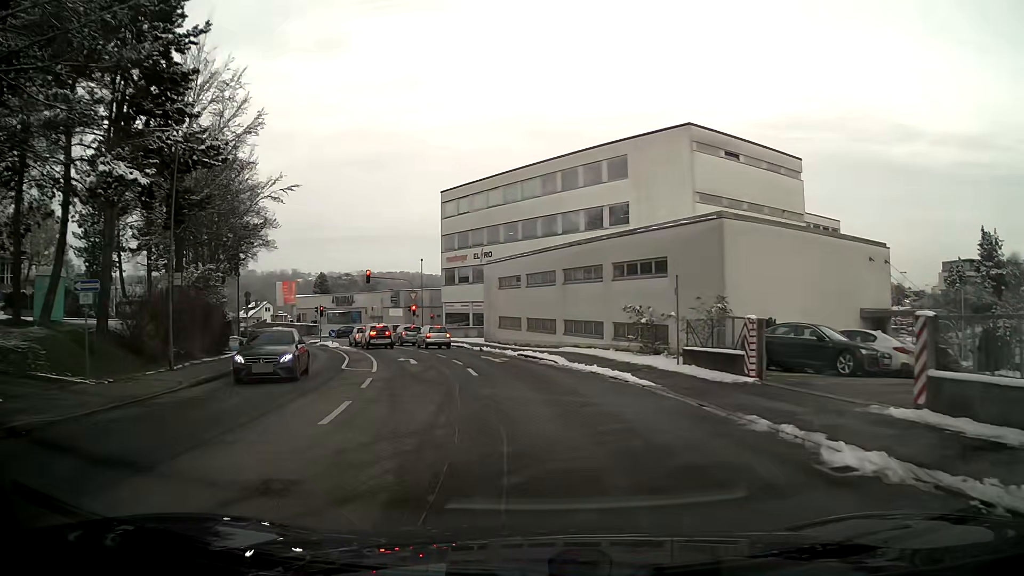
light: Day
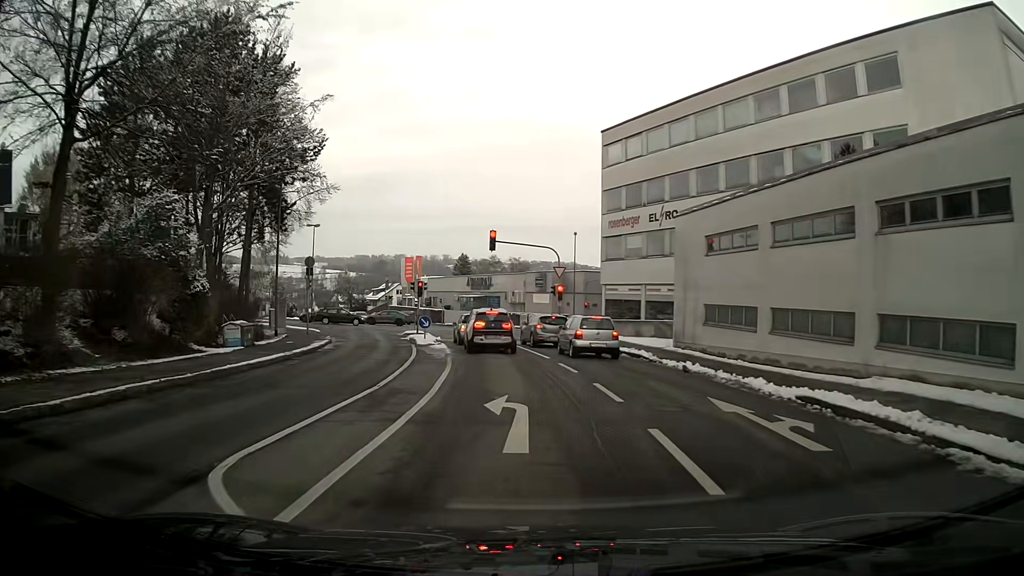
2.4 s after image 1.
(-2.1, +18.3) m; -12°
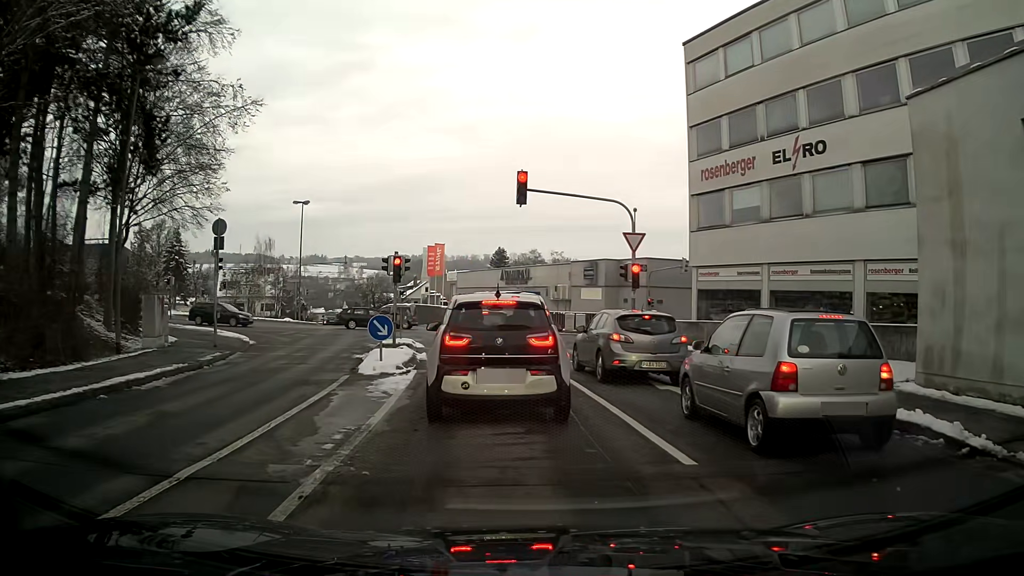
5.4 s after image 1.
(-0.7, +15.1) m; -4°
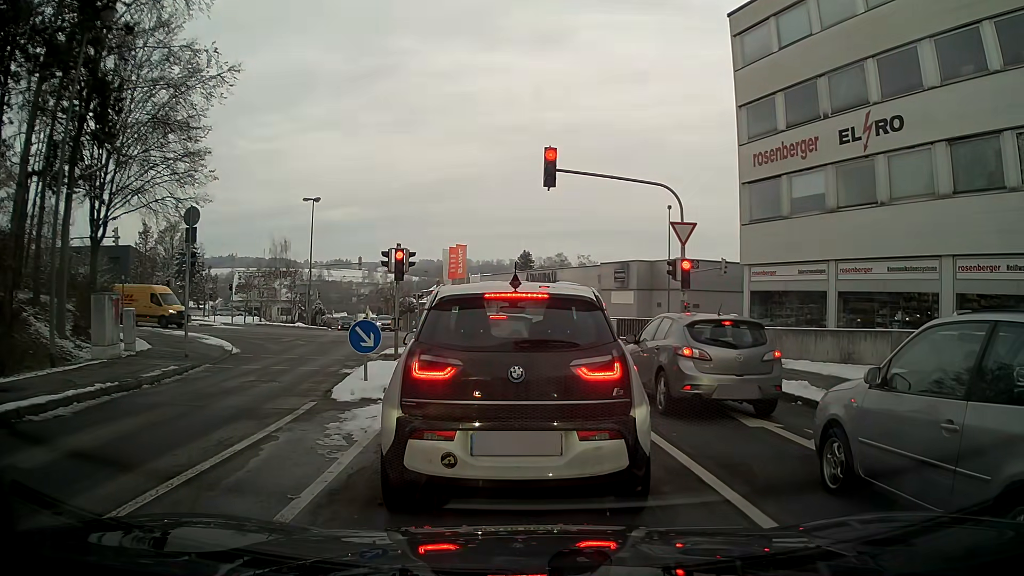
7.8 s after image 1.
(-0.1, +3.6) m; -4°
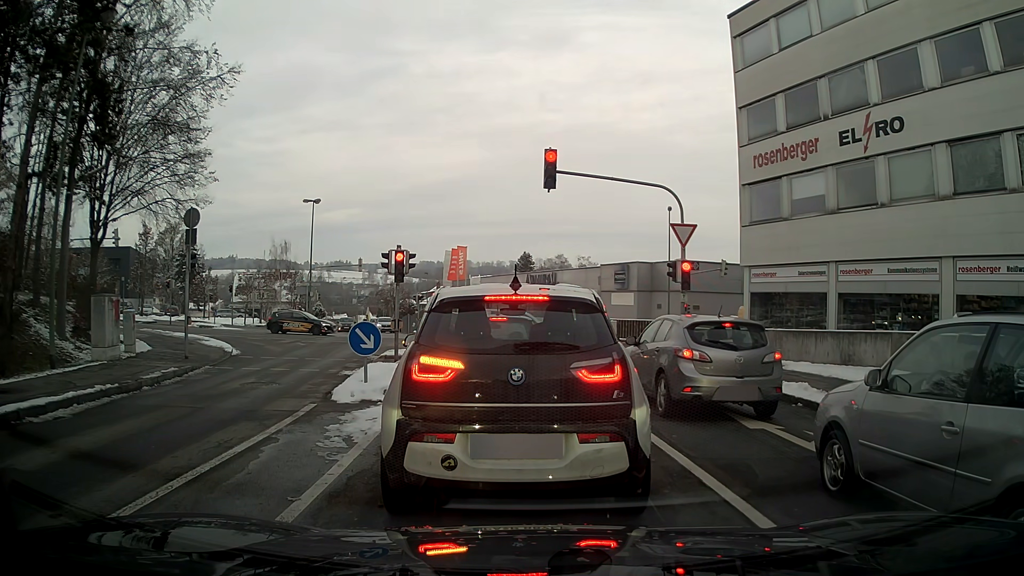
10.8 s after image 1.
(0.0, +0.1) m; 0°
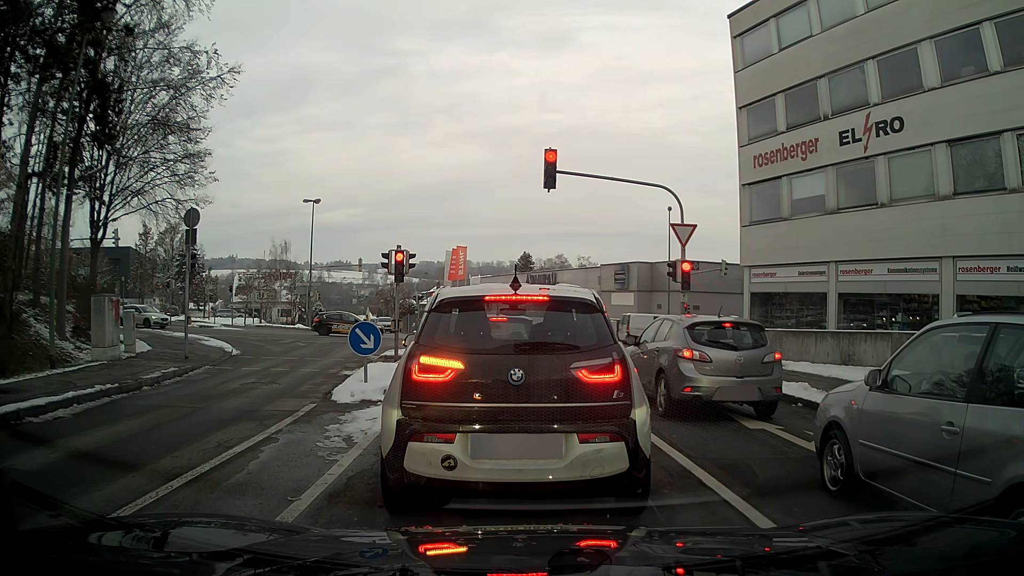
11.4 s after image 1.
(0.0, 0.0) m; 0°
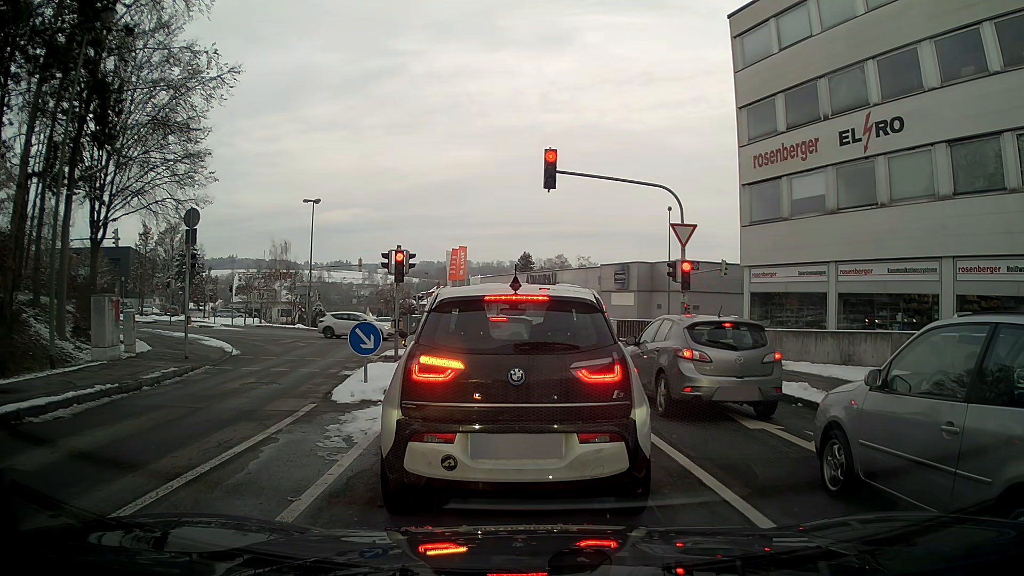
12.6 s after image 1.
(0.0, 0.0) m; 0°
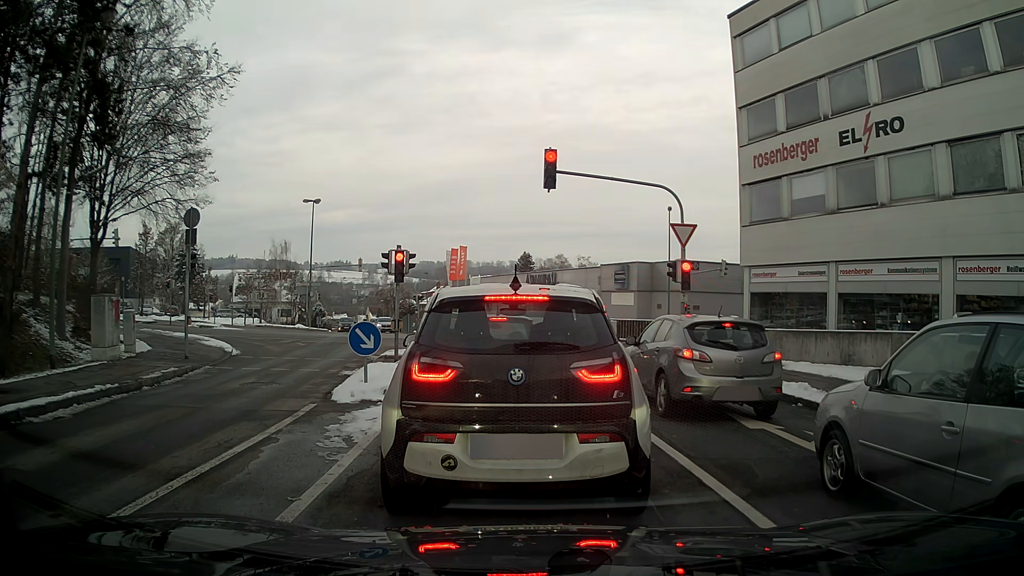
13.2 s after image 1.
(0.0, 0.0) m; 0°
